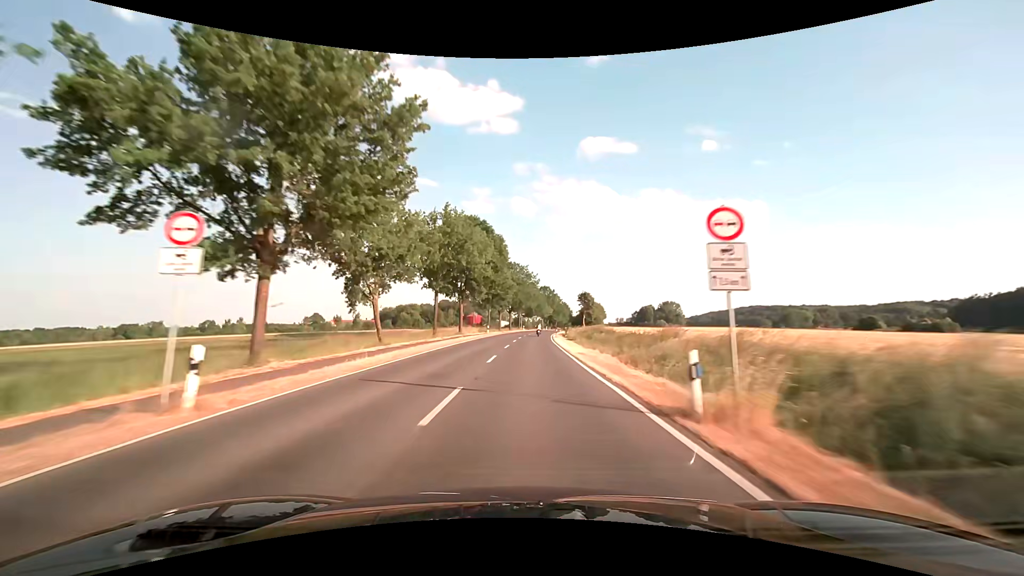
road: secondary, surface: asphalt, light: Day
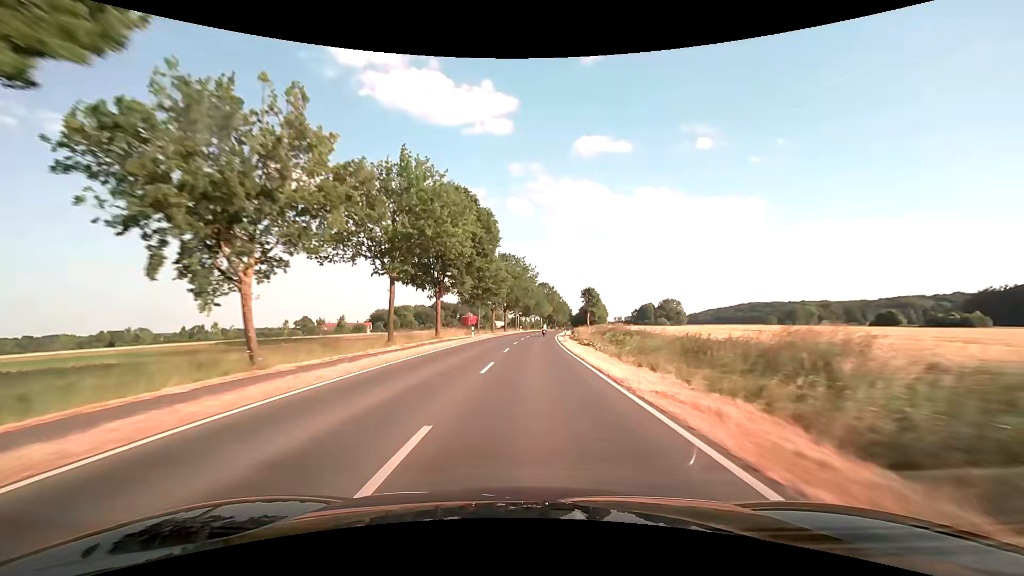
(0.0, +15.0) m; 0°
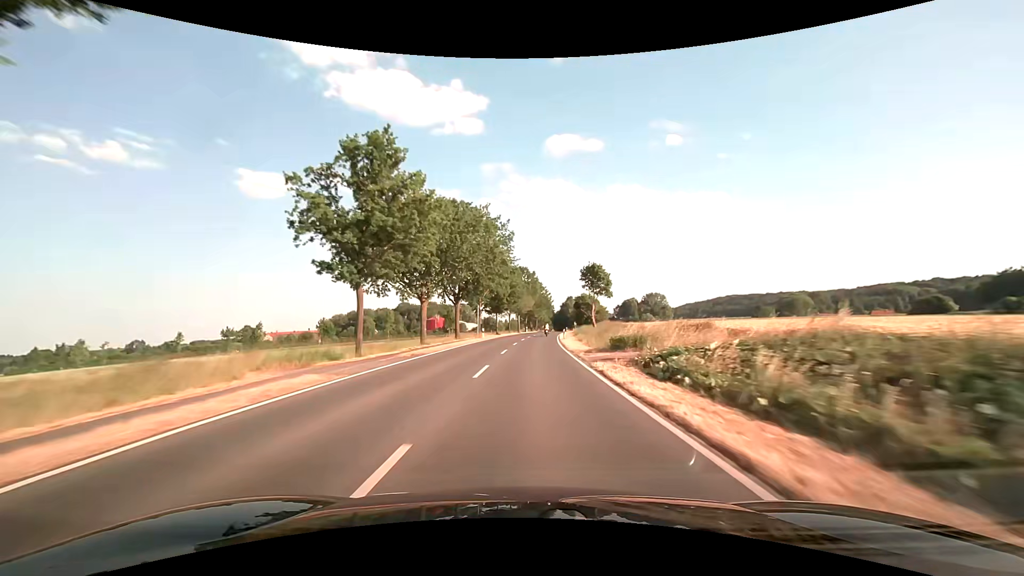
(+1.0, +44.9) m; +3°
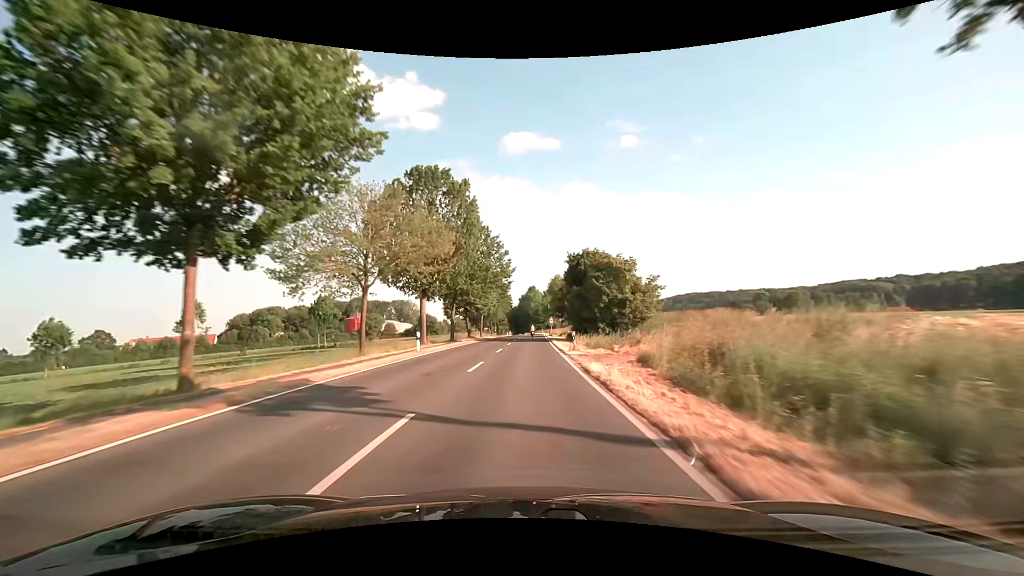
(+3.6, +75.0) m; +5°
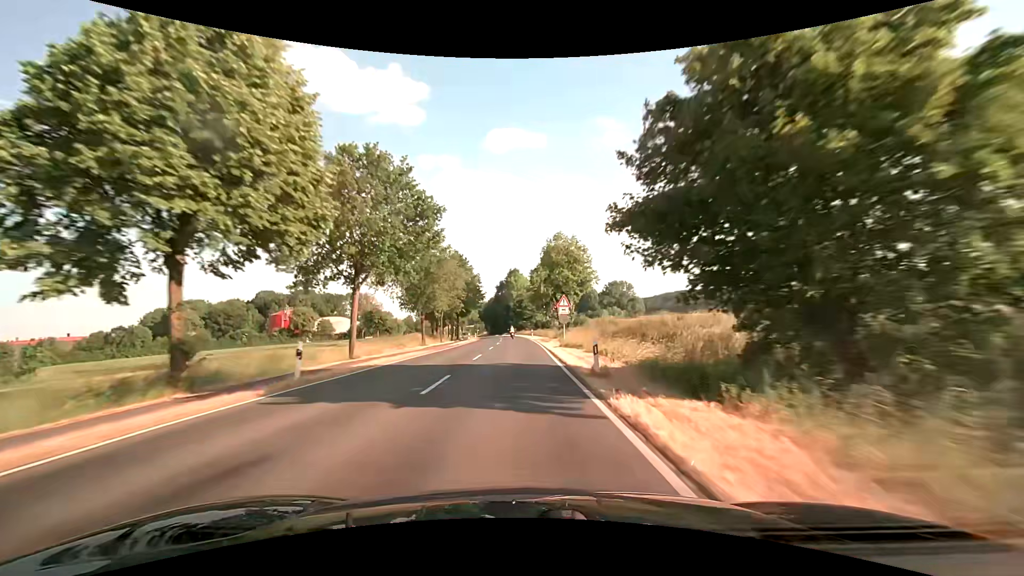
(+1.4, +59.9) m; +2°
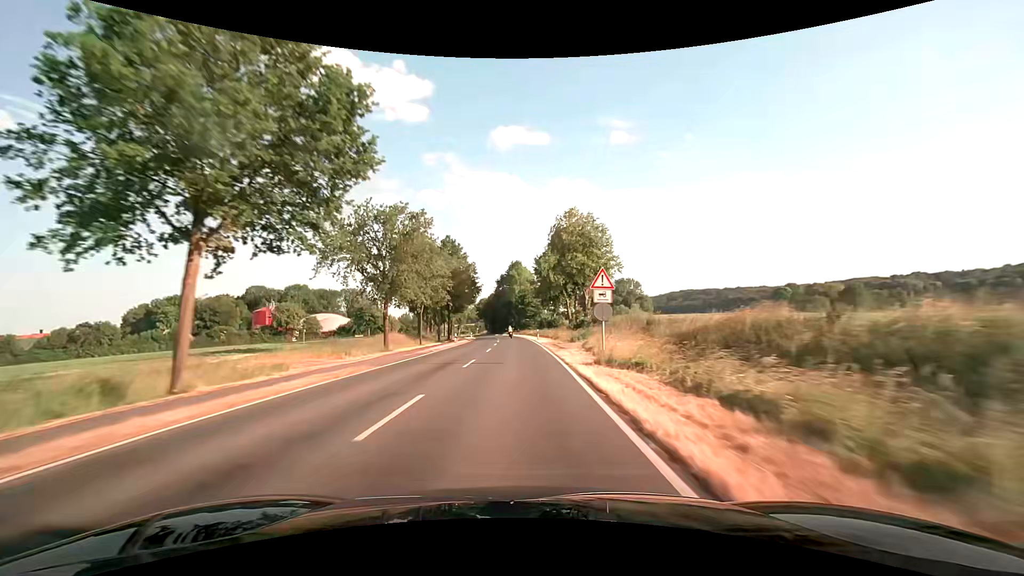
(-0.1, +14.9) m; -1°
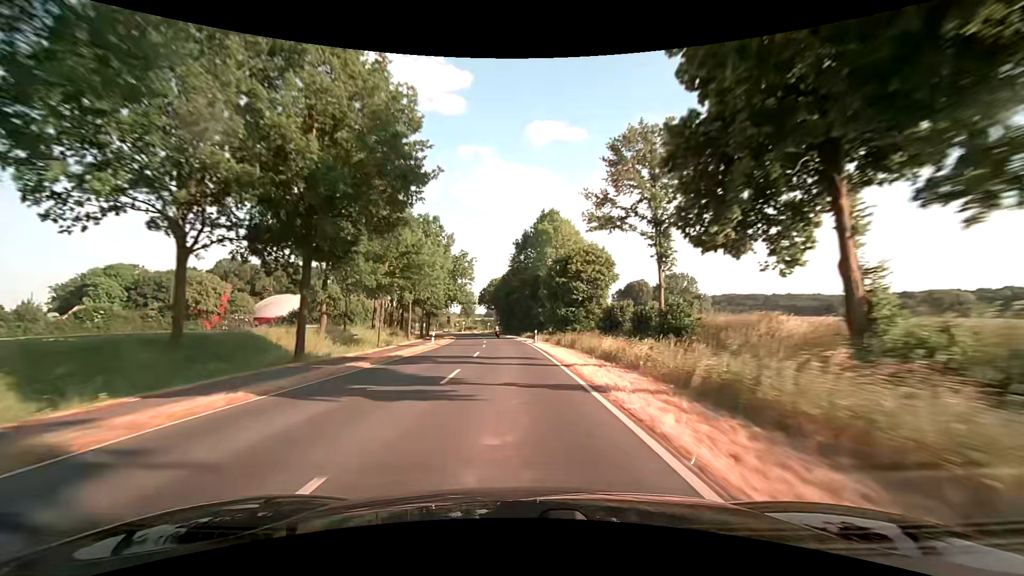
(-1.2, +60.8) m; -3°
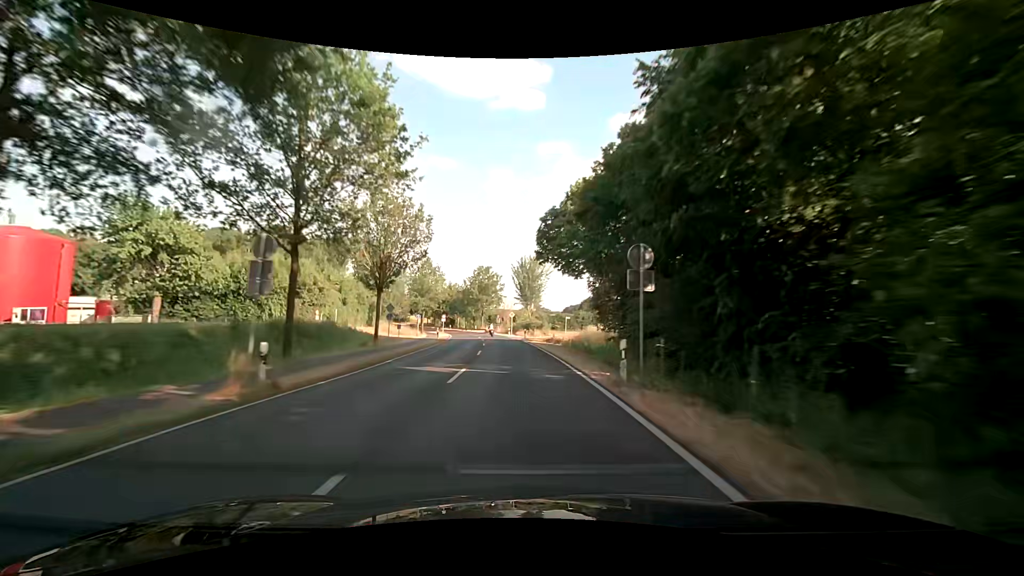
(-4.8, +77.6) m; -8°
(0, +10) (0, +20) (-1, +30) (-2, +40) (-3, +50) (-4, +60) (-5, +70) (-7, +80) (-8, +89) (-10, +99) m
